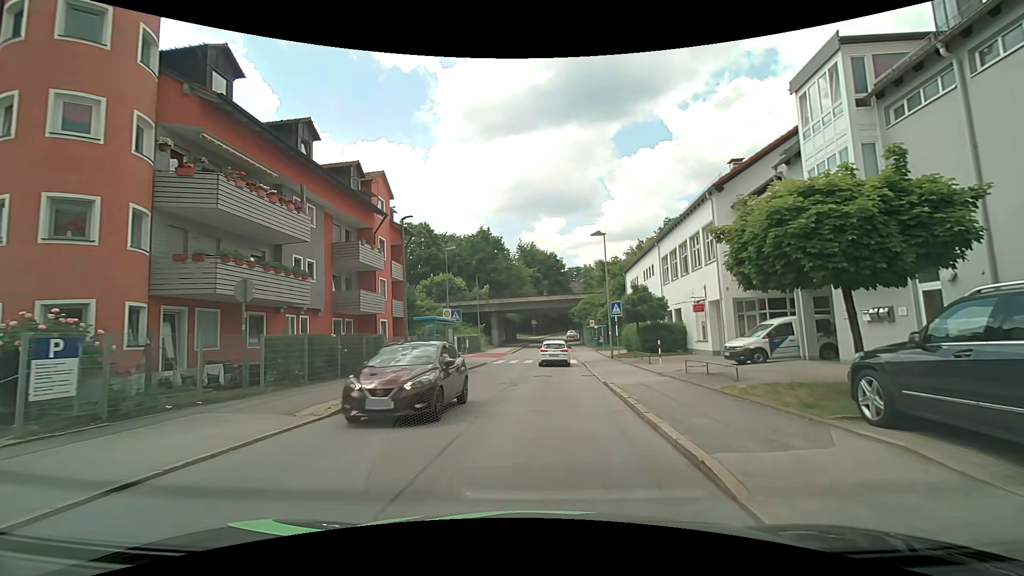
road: unclassified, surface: asphalt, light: Day
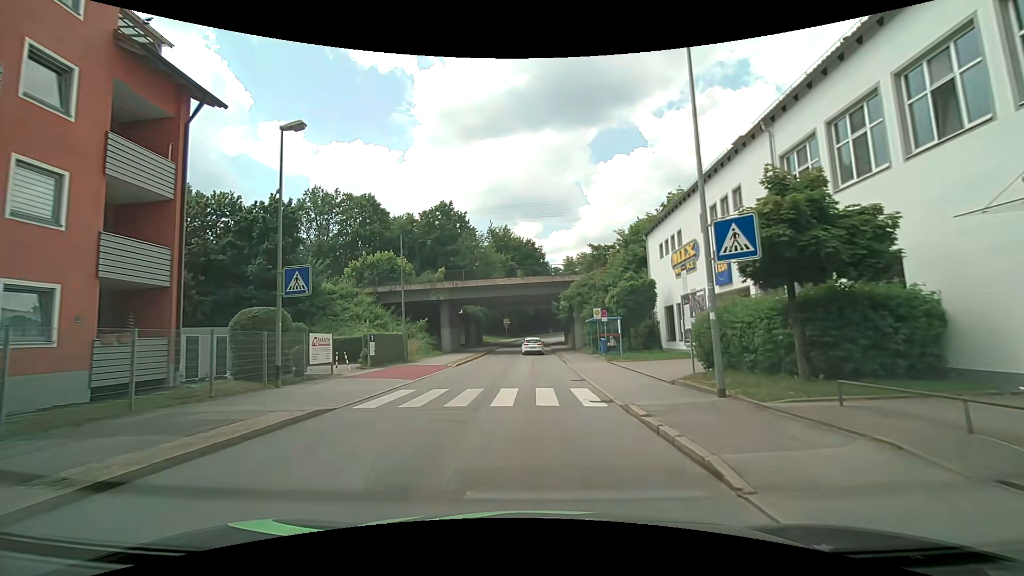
(+0.9, +22.0) m; +4°
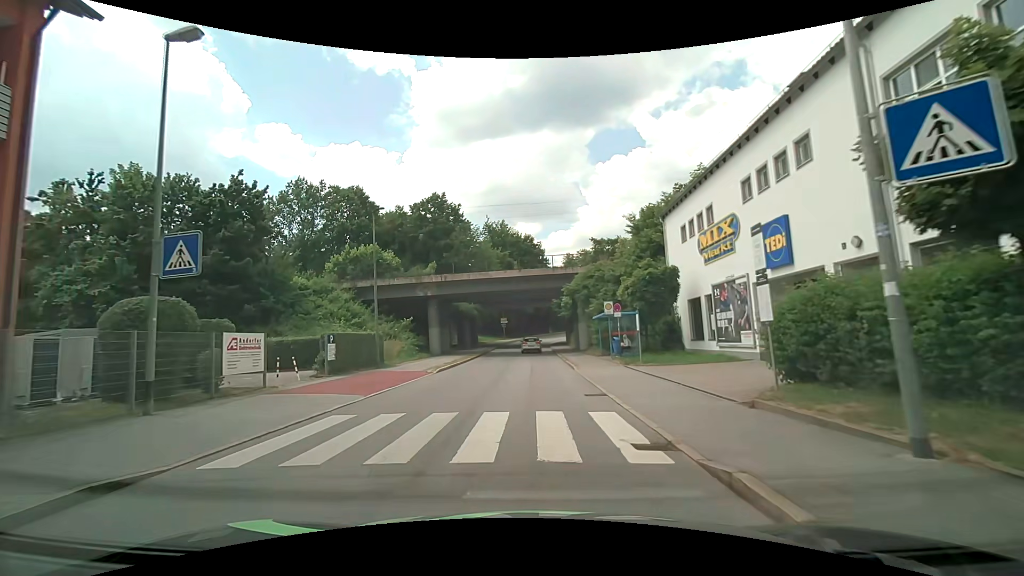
(0.0, +5.0) m; 0°
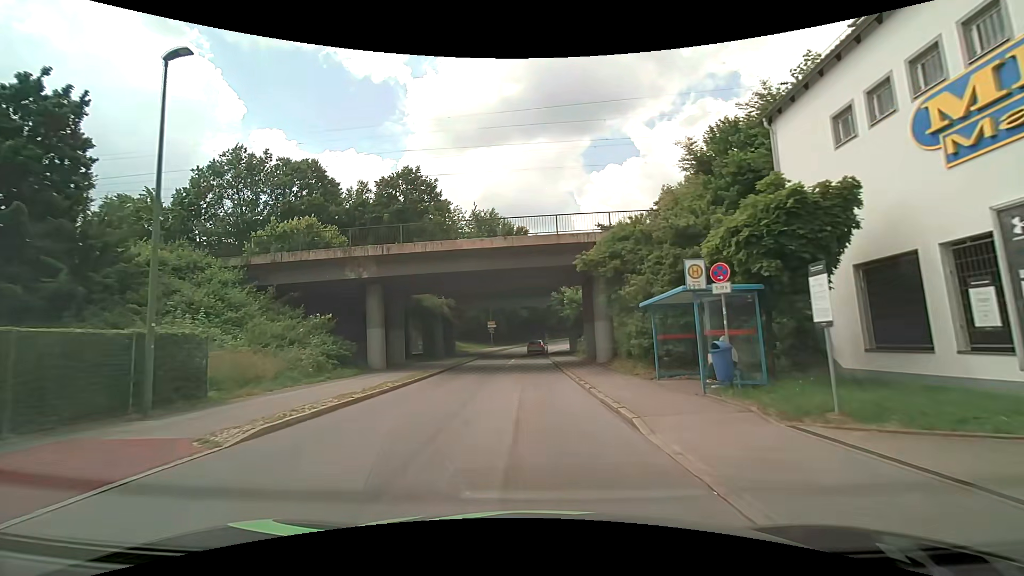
(+0.1, +14.4) m; +1°
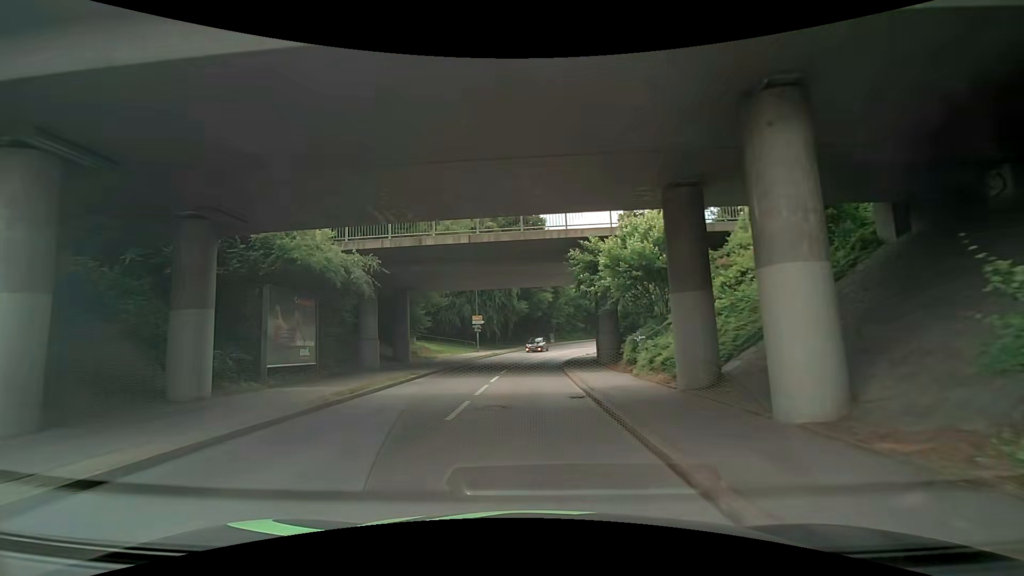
(0.0, +19.8) m; 0°
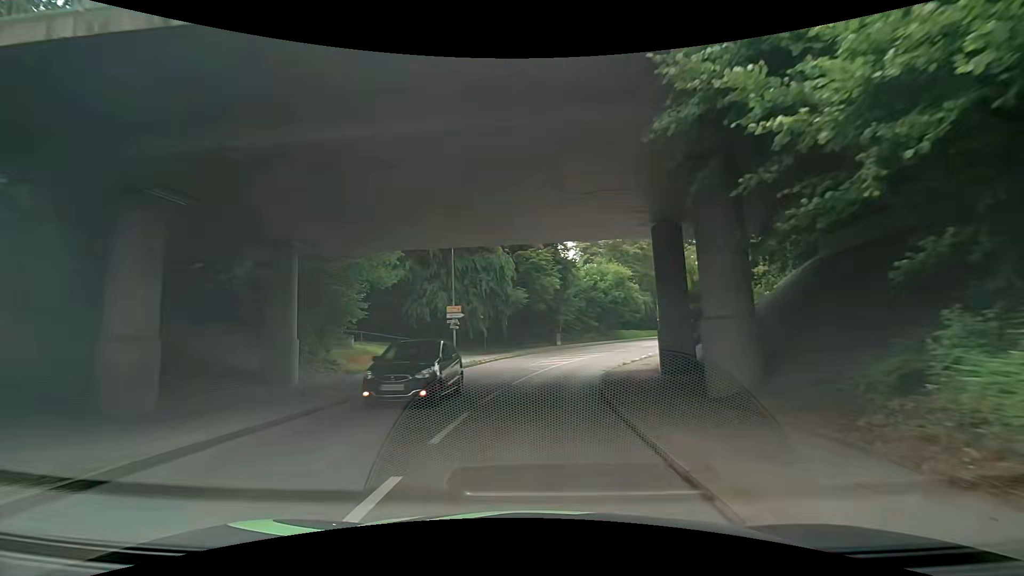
(-0.5, +15.8) m; -1°
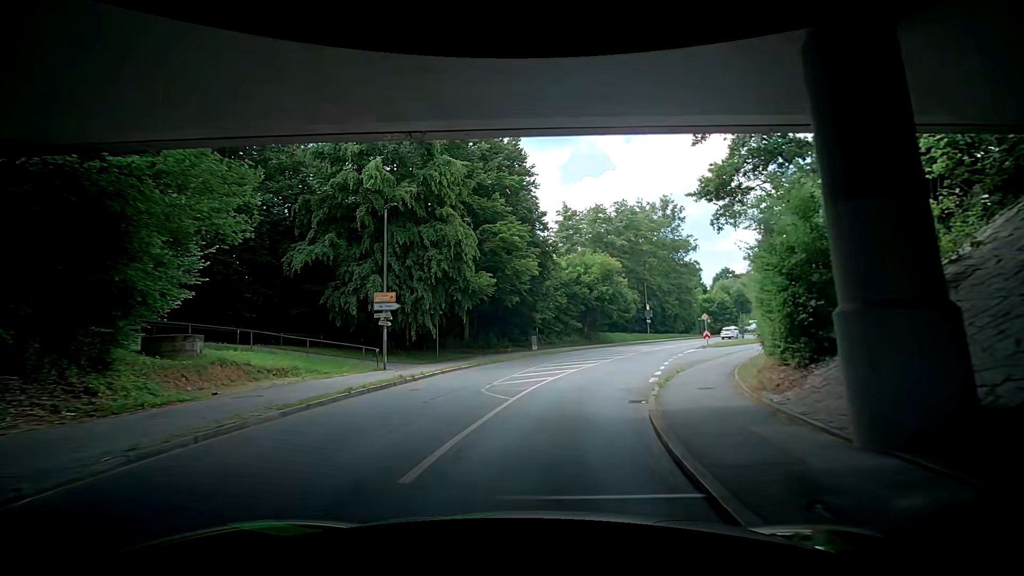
(-0.2, +11.0) m; 0°
